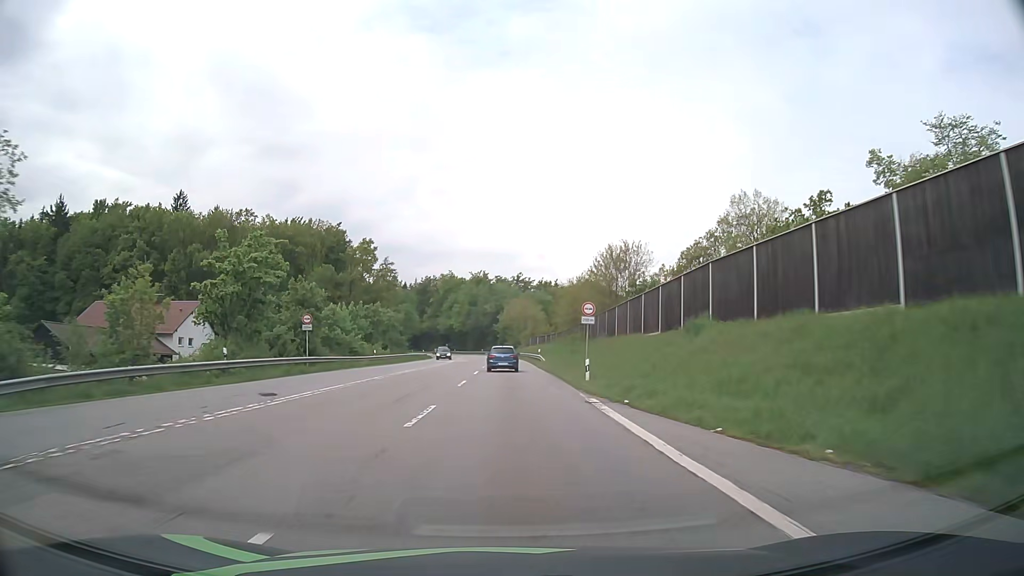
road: secondary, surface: asphalt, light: Day
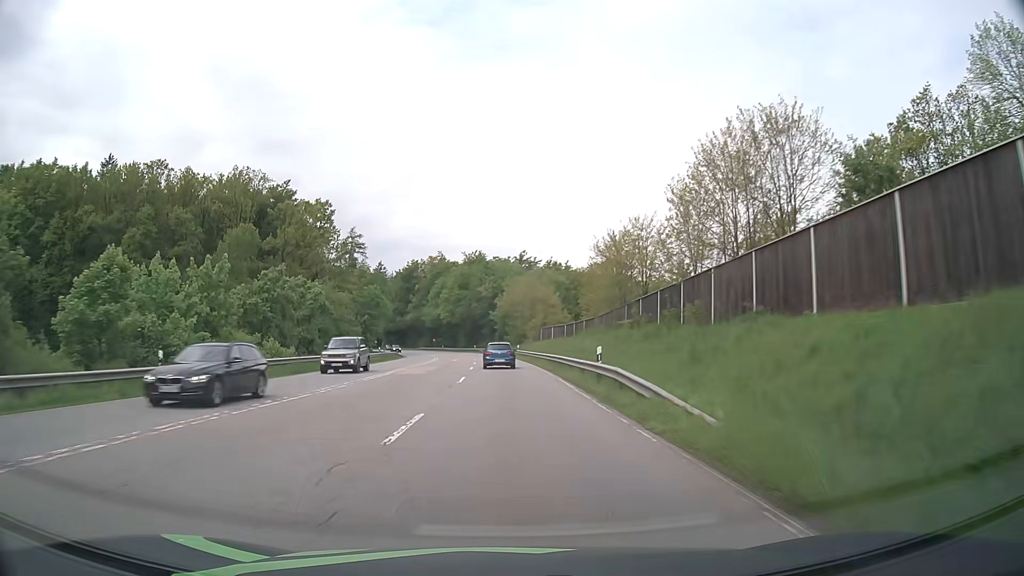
(0.0, +37.6) m; 0°
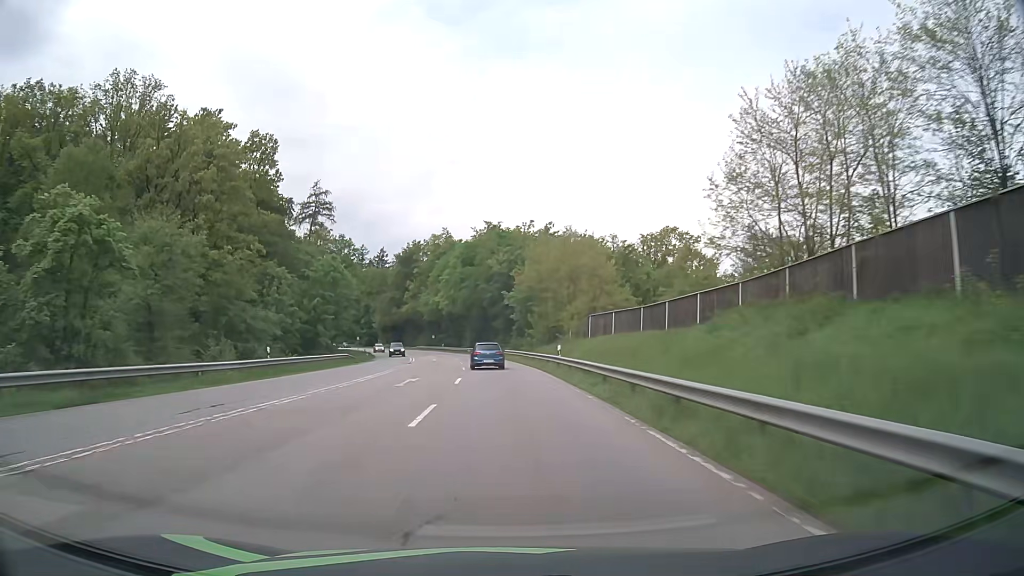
(-0.4, +37.0) m; -1°
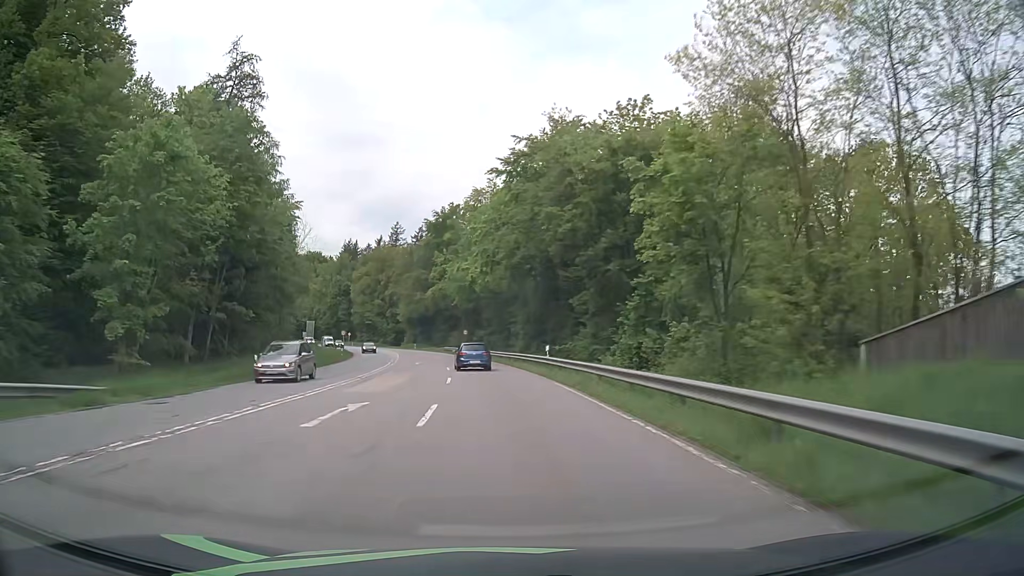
(-1.9, +48.0) m; -5°
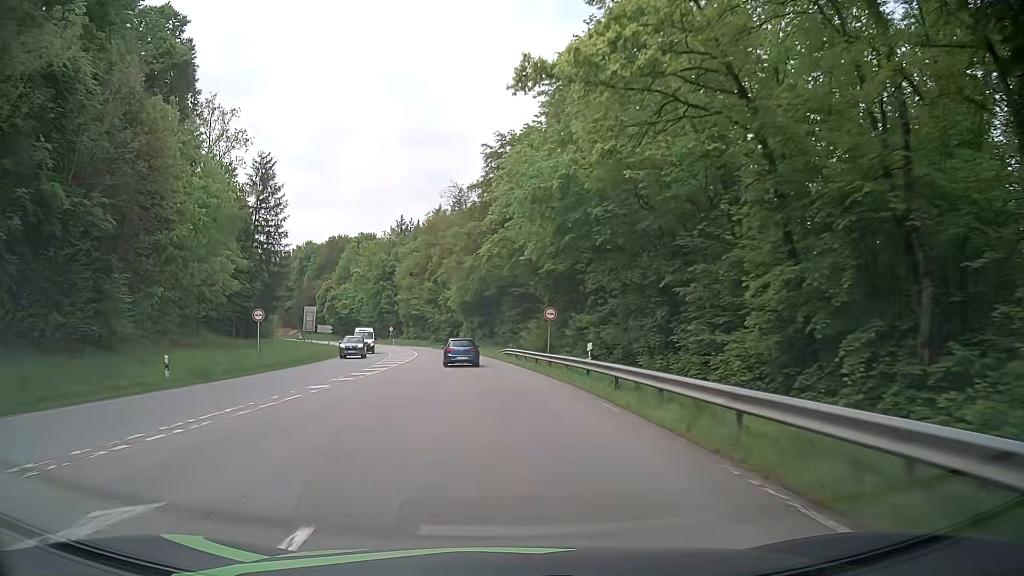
(-2.9, +46.6) m; -7°
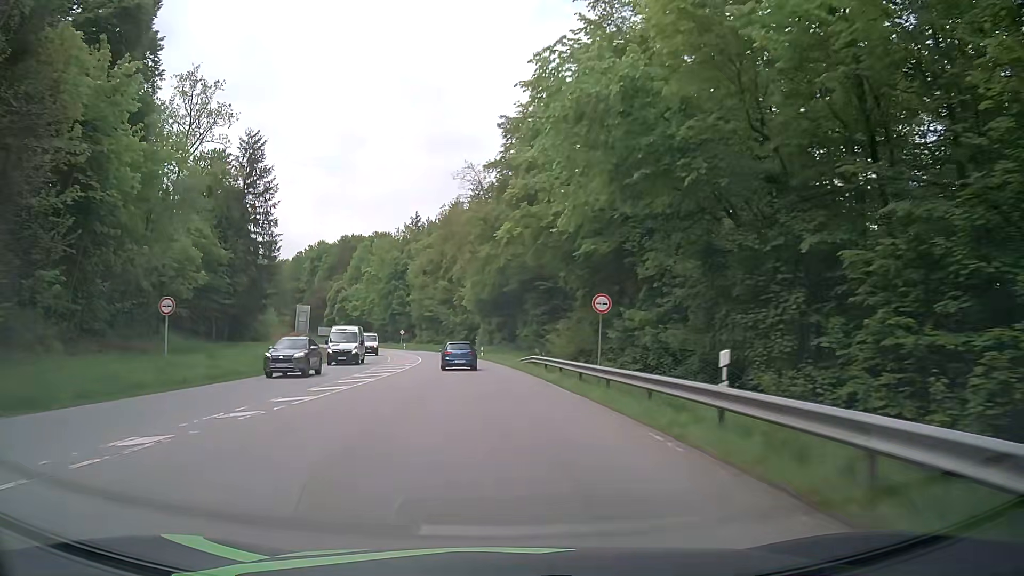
(-0.2, +11.5) m; -2°
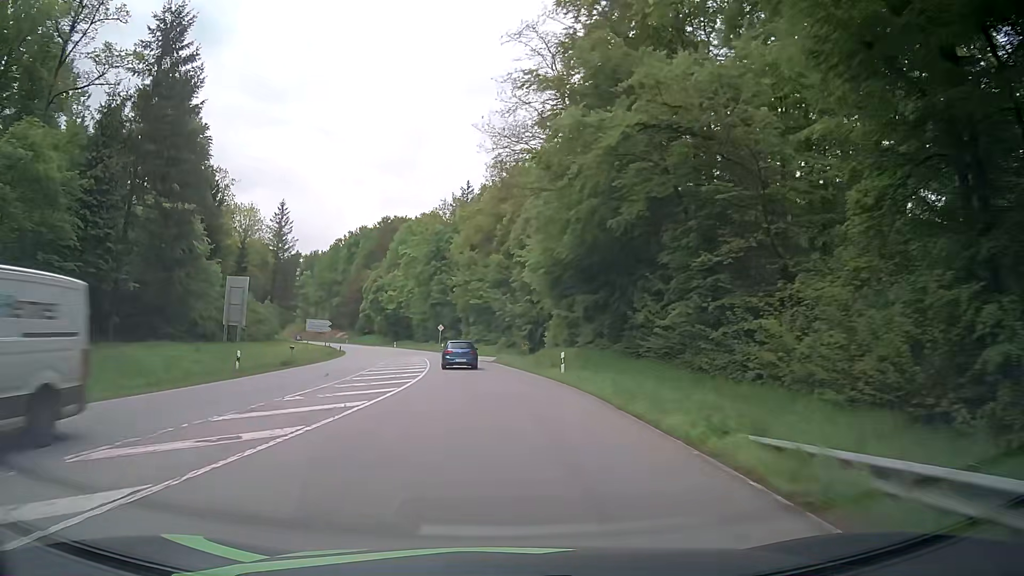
(-1.8, +34.1) m; -6°
(0, +10) (0, +20) (-1, +30) (-2, +40) (-4, +50) (-5, +60) (-7, +69) (-10, +79) (-12, +89) (-15, +98) m
